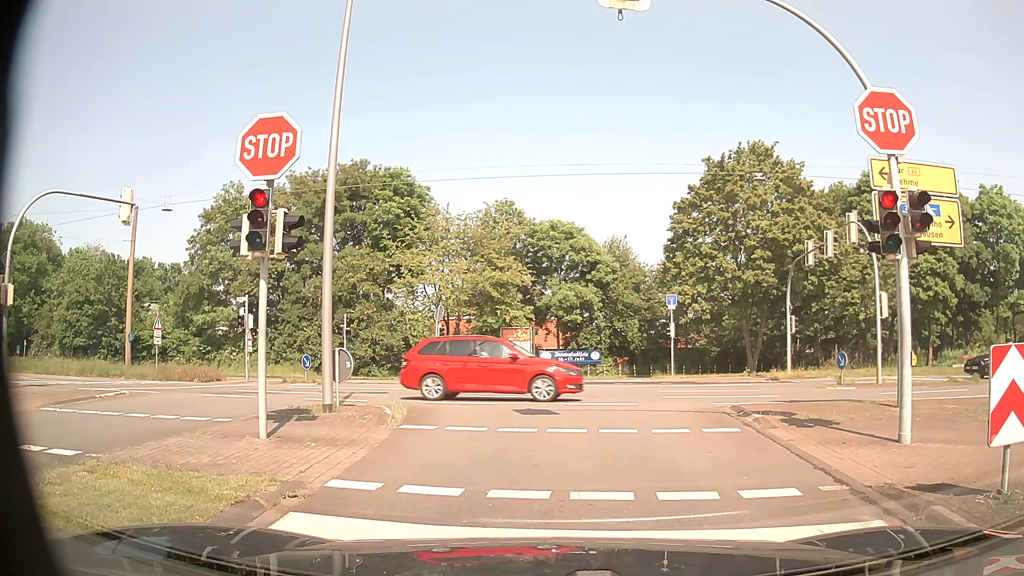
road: residential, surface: asphalt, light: Day
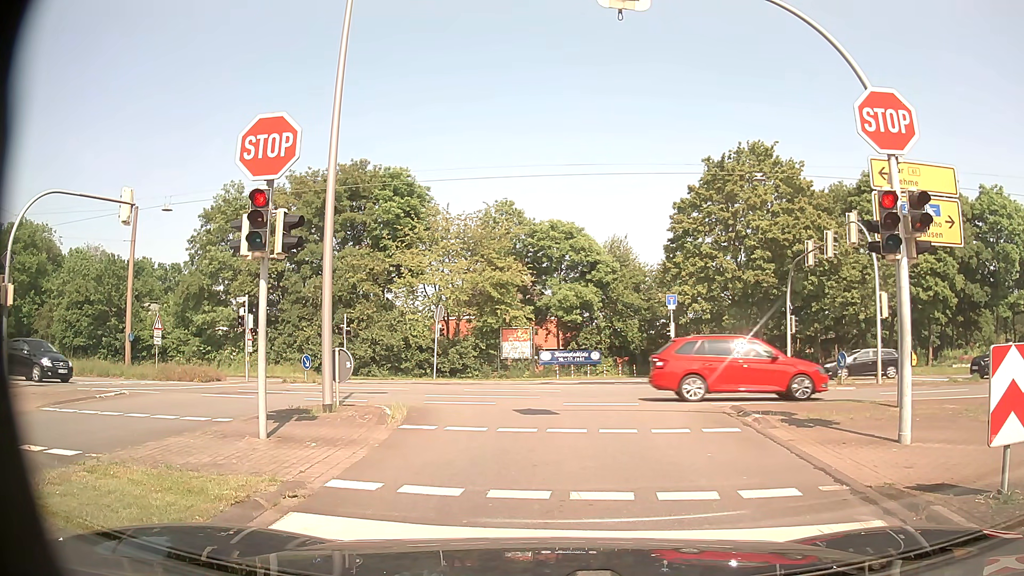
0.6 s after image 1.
(0.0, 0.0) m; 0°
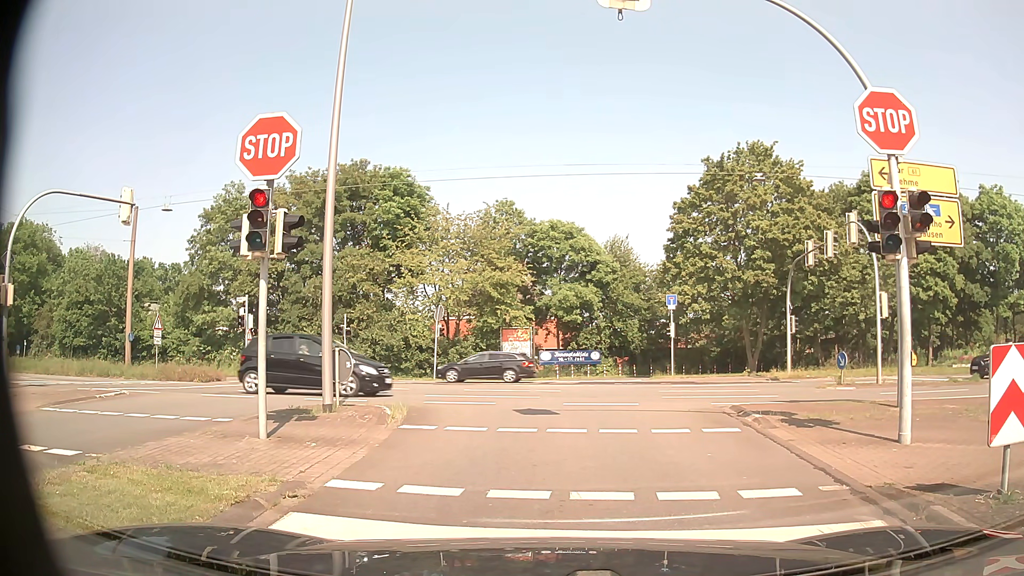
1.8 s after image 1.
(0.0, 0.0) m; 0°
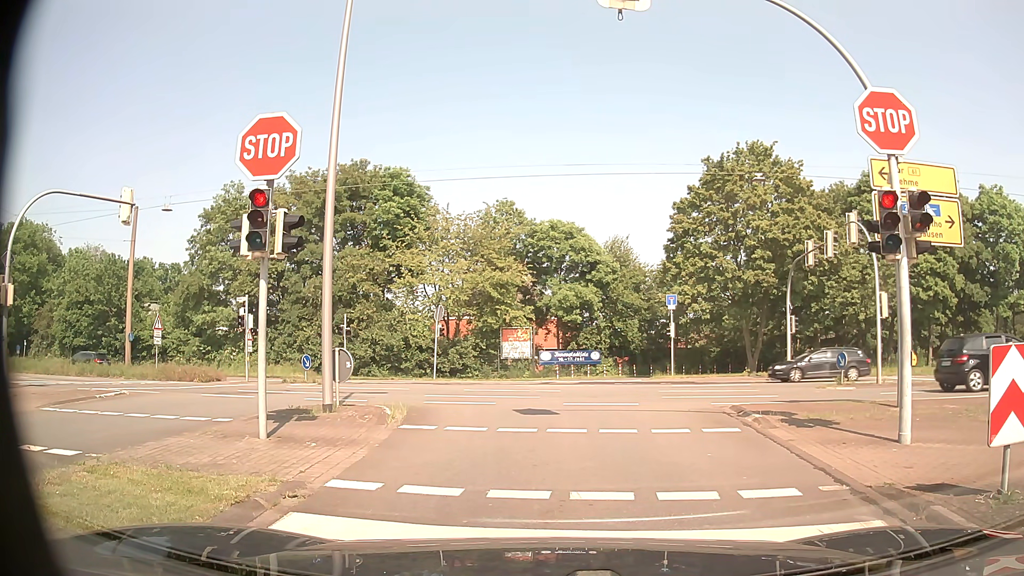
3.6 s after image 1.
(0.0, 0.0) m; 0°
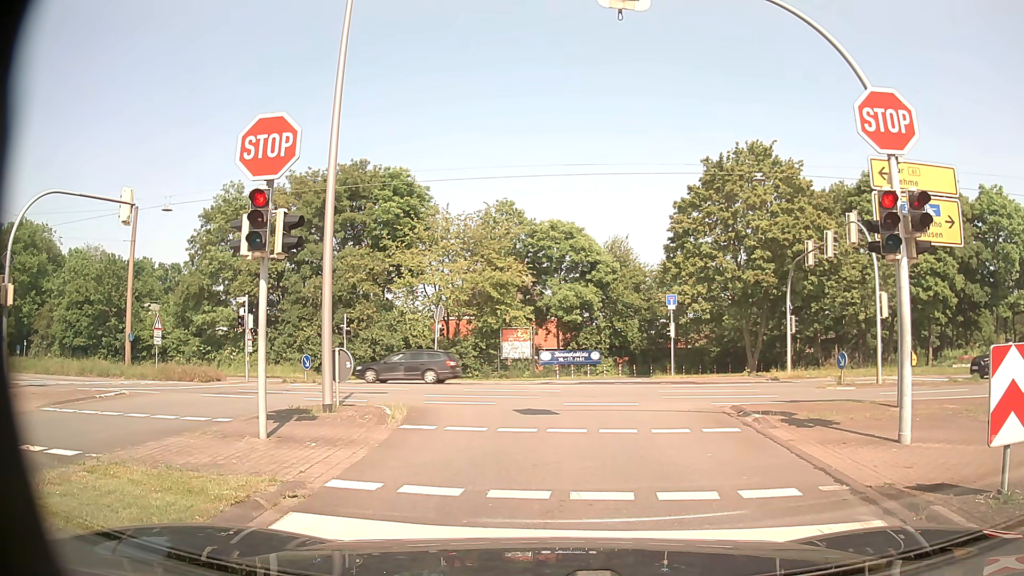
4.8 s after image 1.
(0.0, 0.0) m; 0°
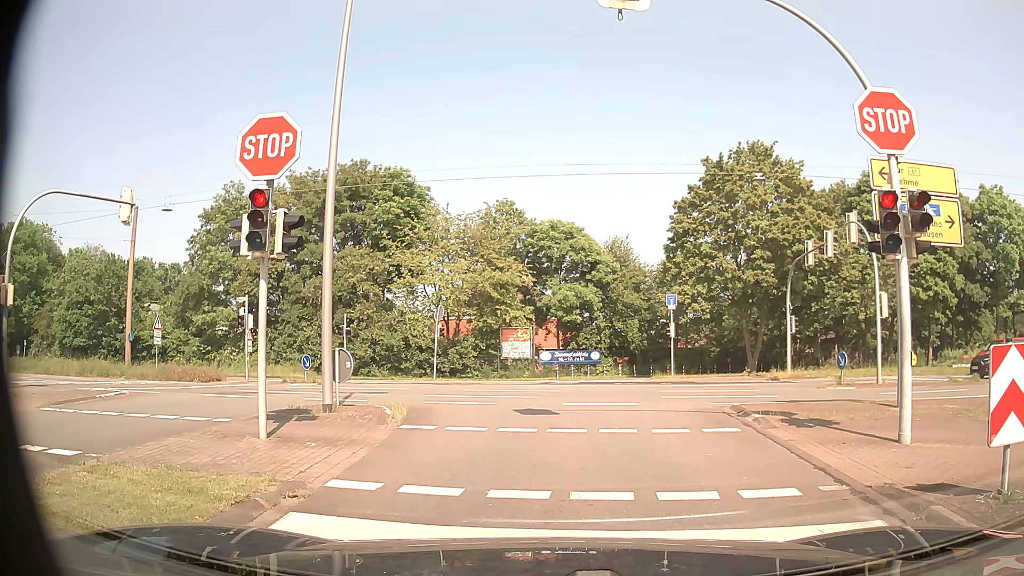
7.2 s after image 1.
(0.0, 0.0) m; 0°
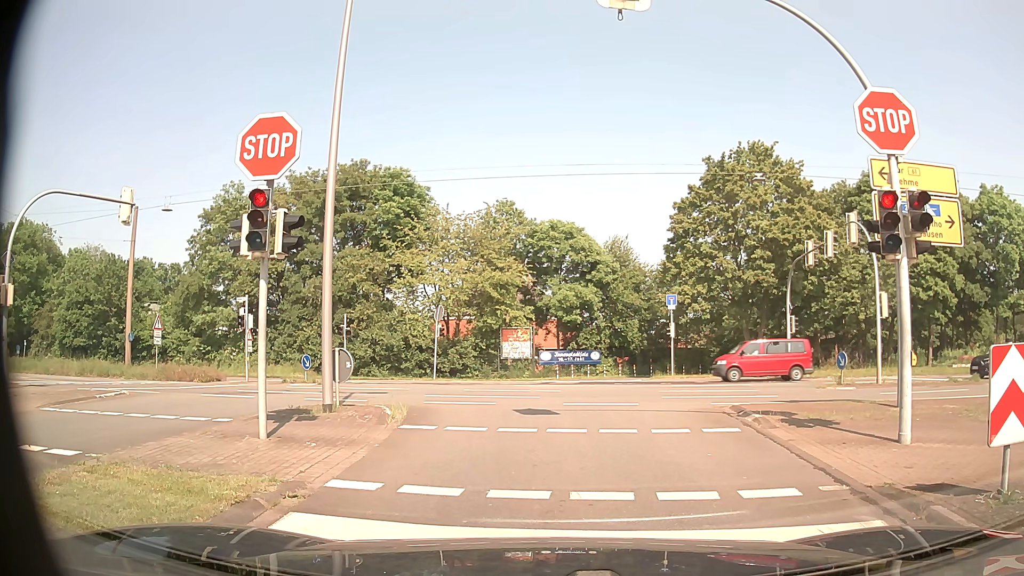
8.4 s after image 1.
(0.0, 0.0) m; 0°
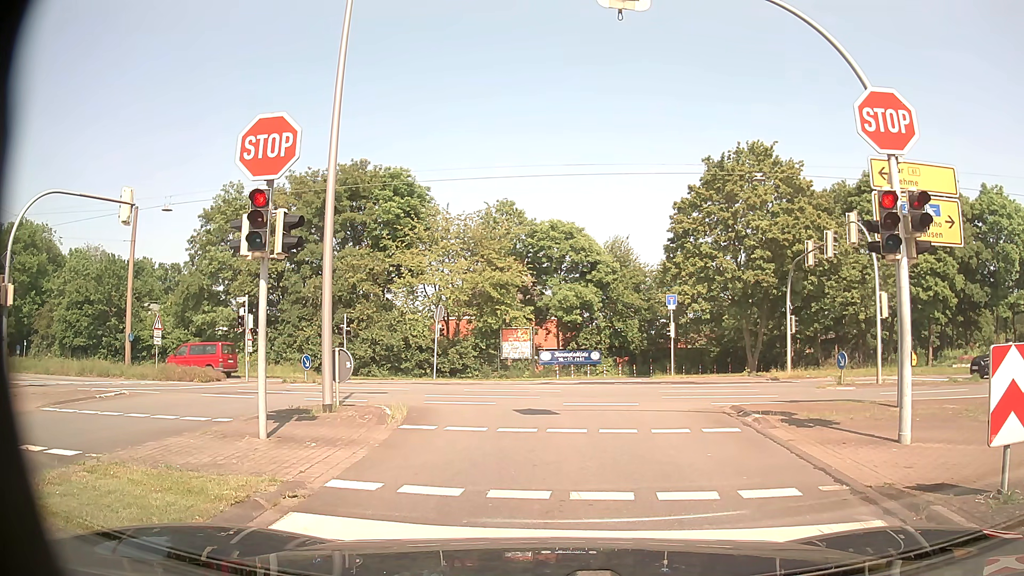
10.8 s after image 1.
(0.0, 0.0) m; 0°
